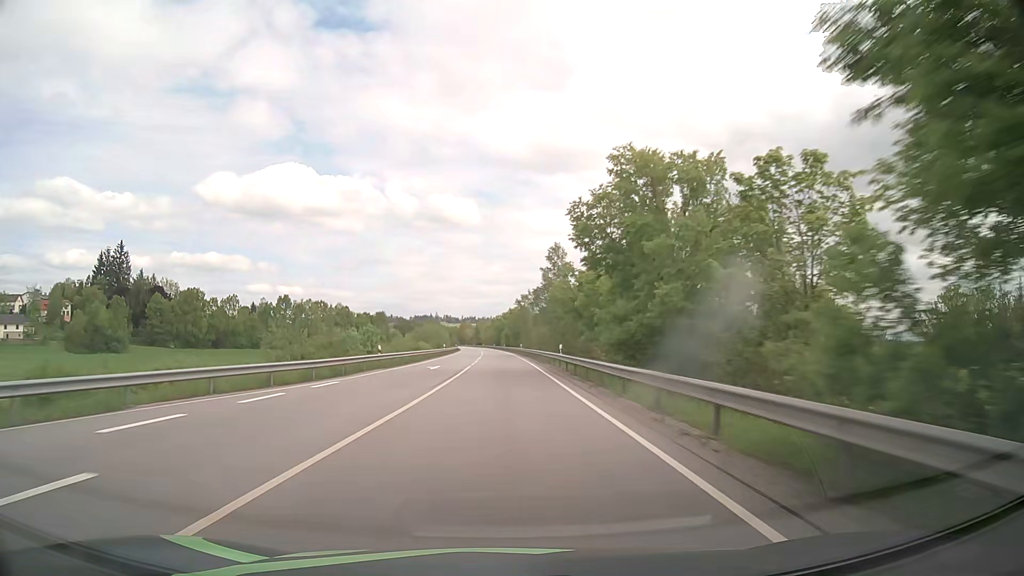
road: primary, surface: asphalt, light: Day
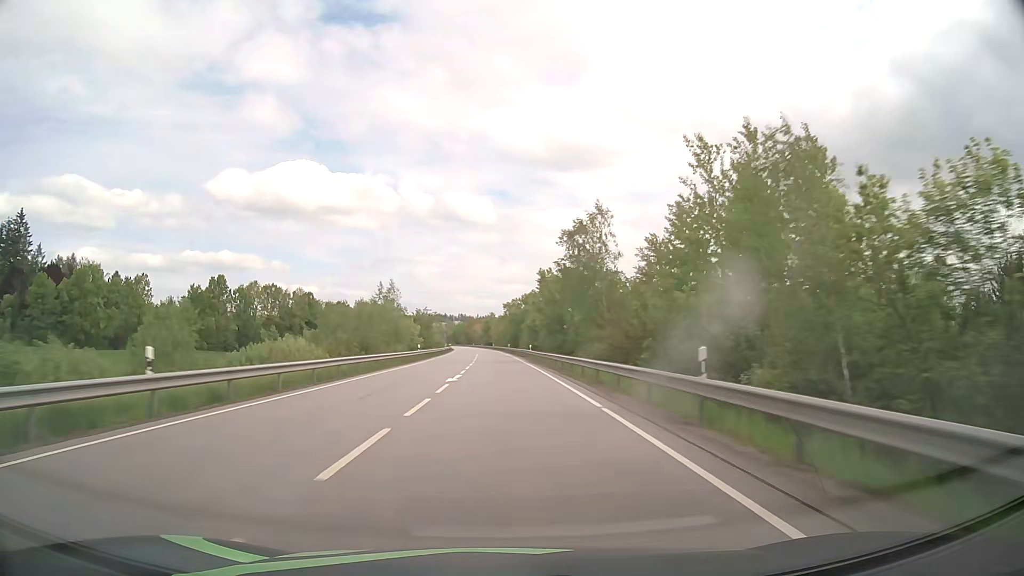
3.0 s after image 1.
(-0.9, +78.7) m; -1°
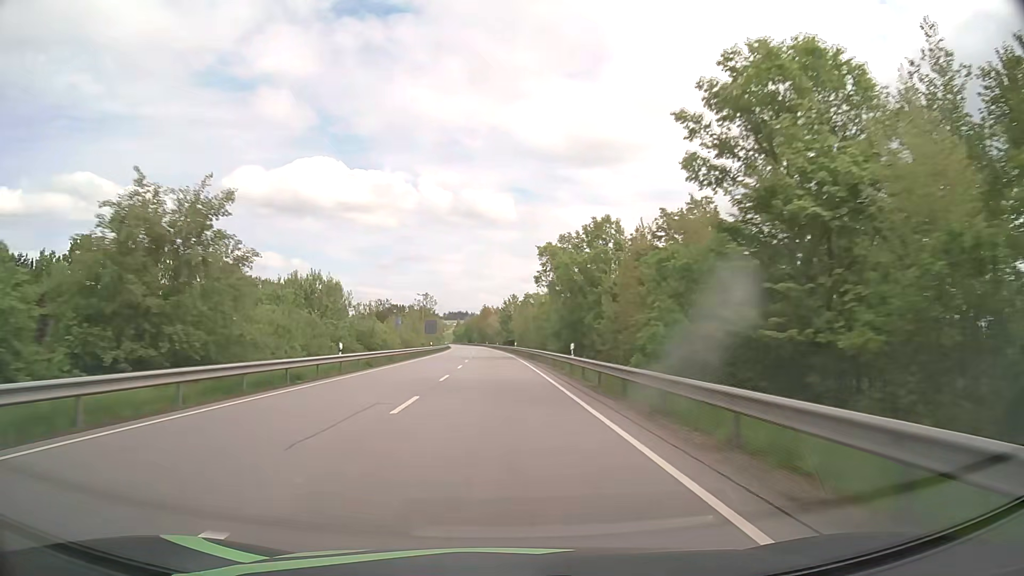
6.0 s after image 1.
(-1.5, +78.9) m; -2°
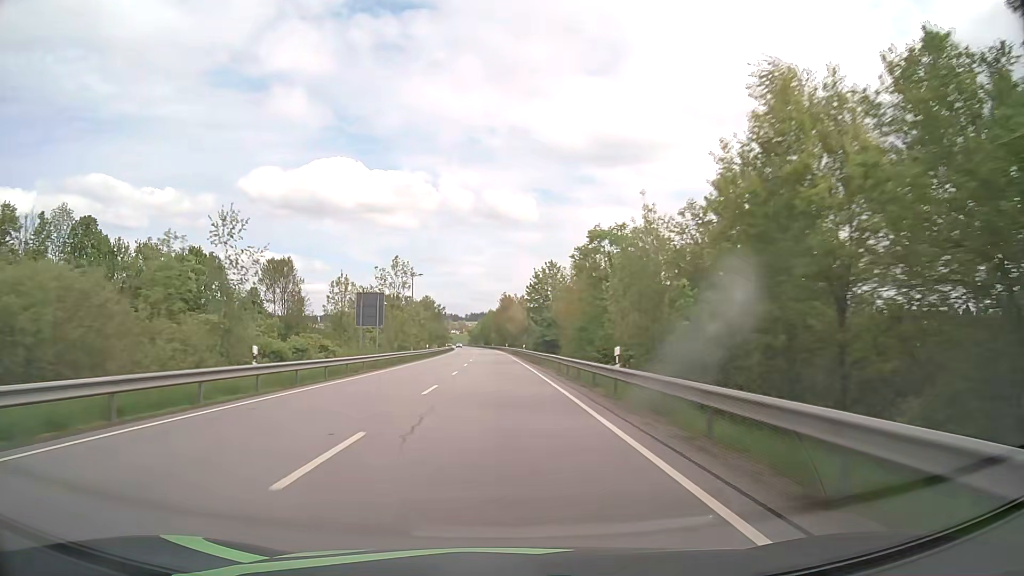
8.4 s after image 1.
(-1.0, +63.3) m; -2°
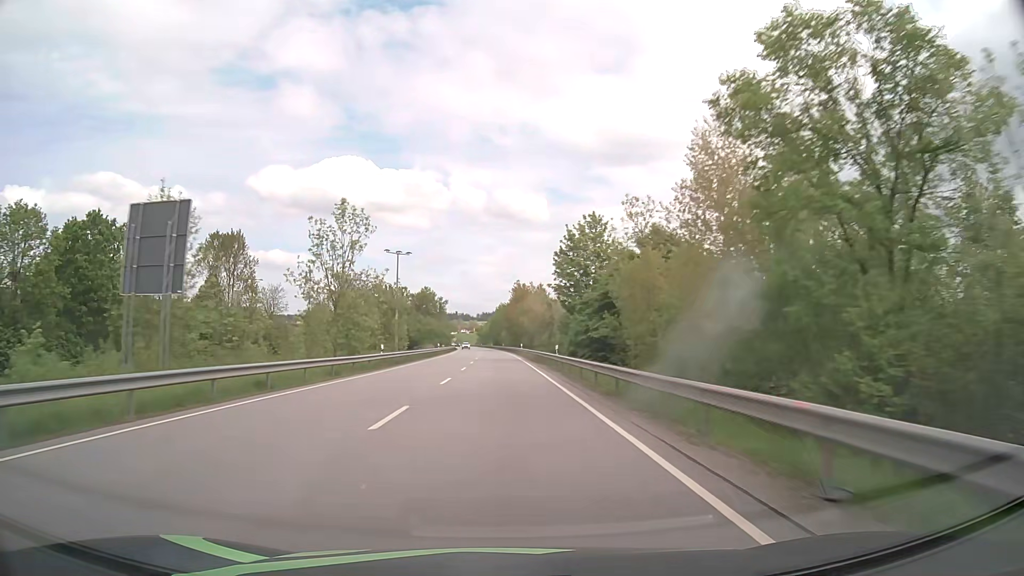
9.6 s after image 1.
(-0.2, +31.7) m; -1°
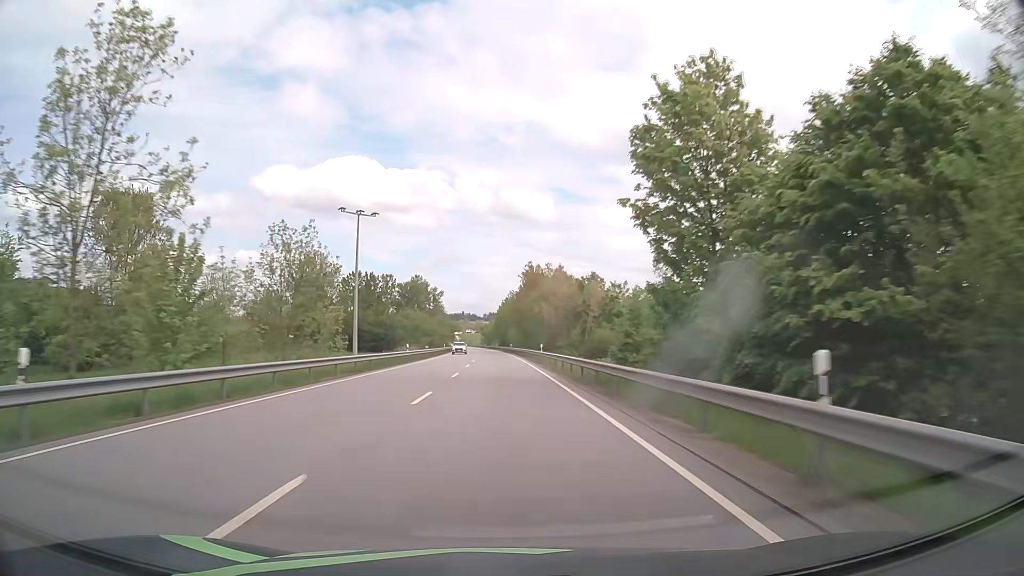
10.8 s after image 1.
(-0.2, +31.8) m; -1°
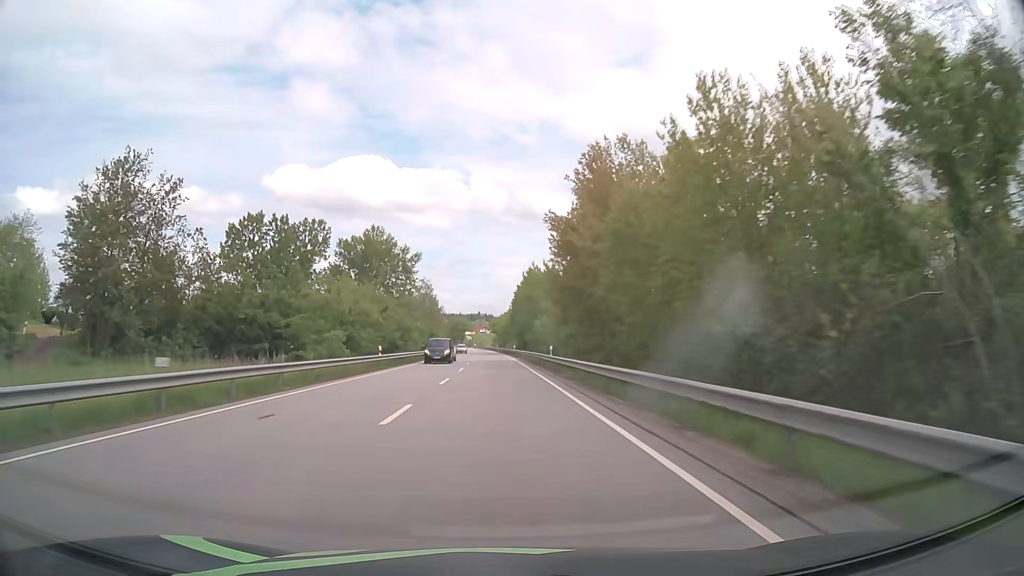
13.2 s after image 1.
(-0.8, +63.6) m; -1°
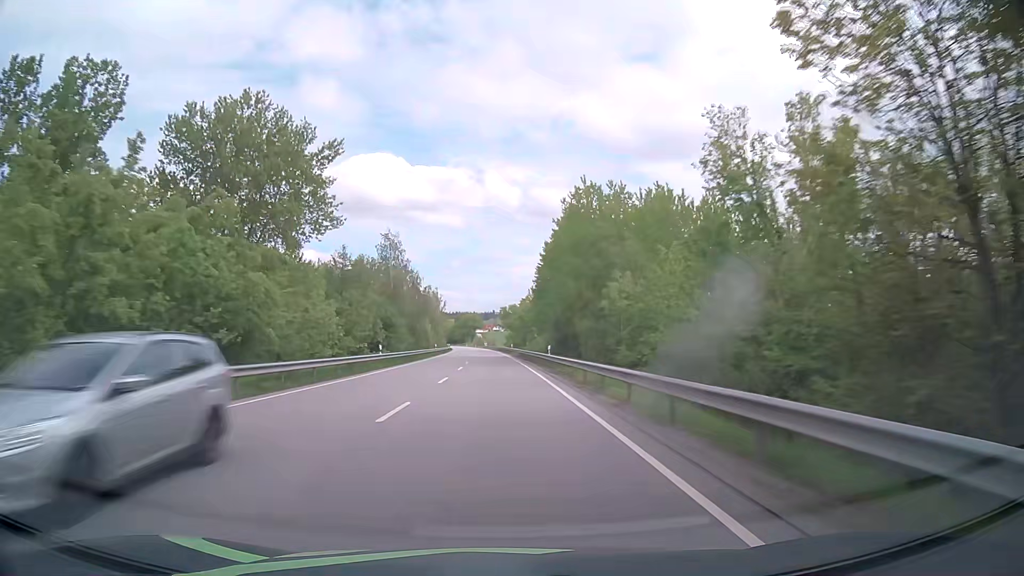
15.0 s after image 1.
(-0.6, +47.7) m; -1°
